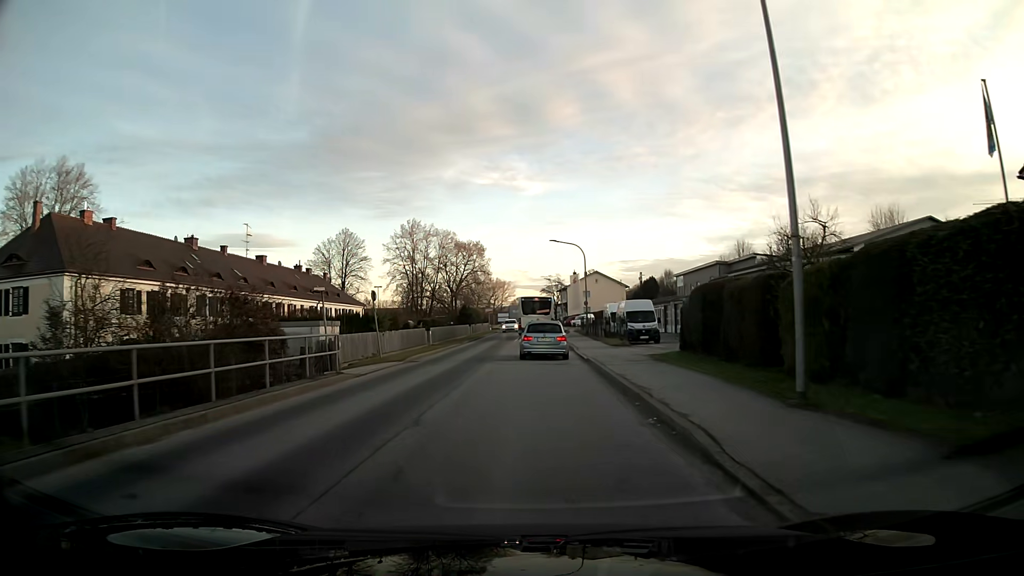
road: unclassified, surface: asphalt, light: Day
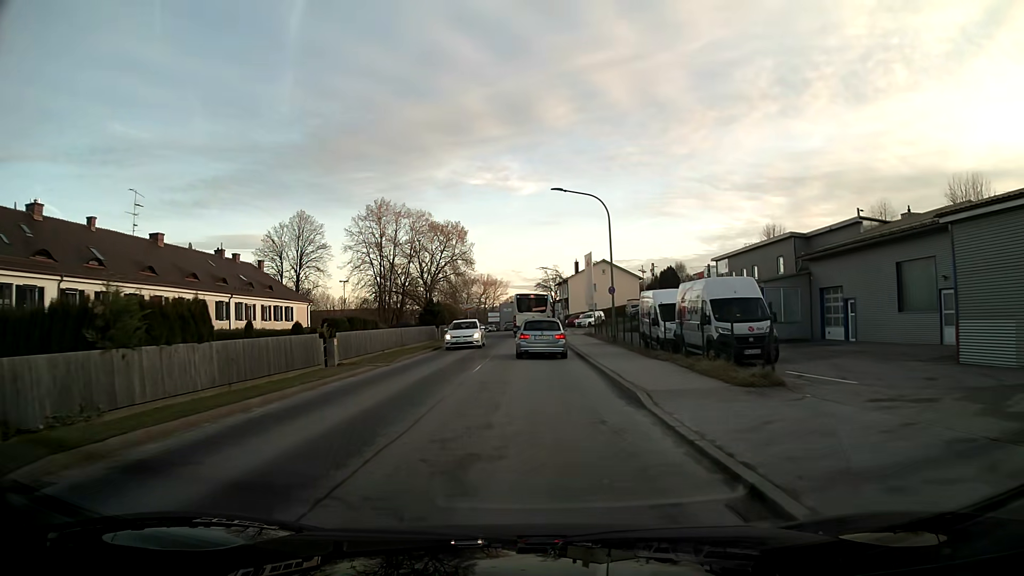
(+0.1, +20.7) m; +1°
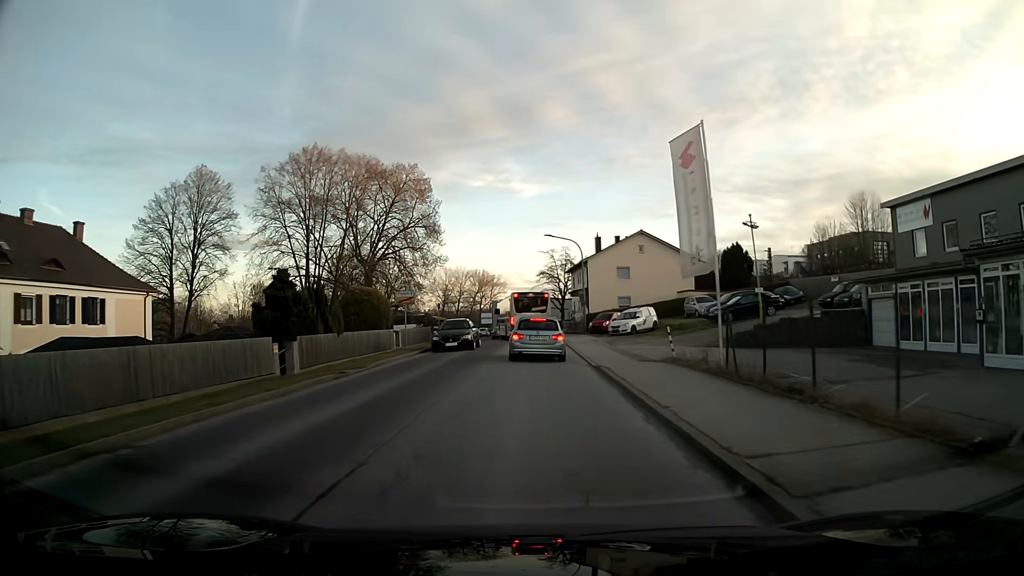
(0.0, +32.2) m; 0°
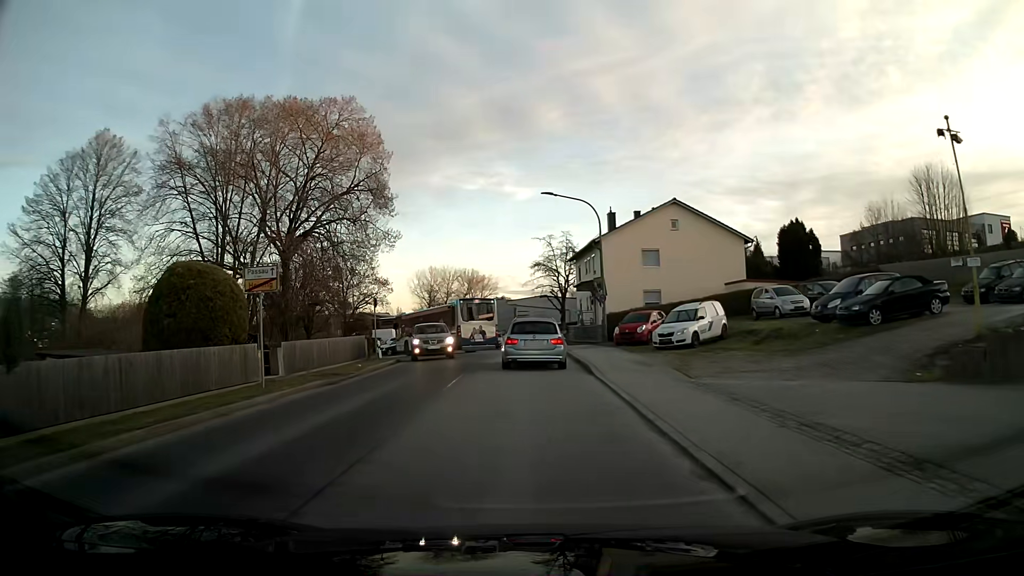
(+0.1, +17.4) m; +1°
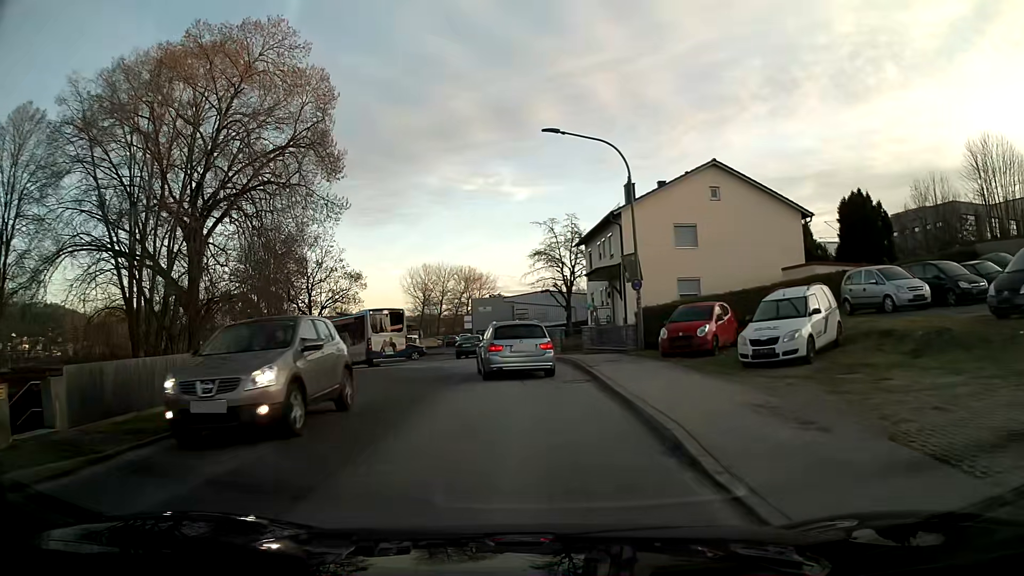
(0.0, +10.6) m; 0°
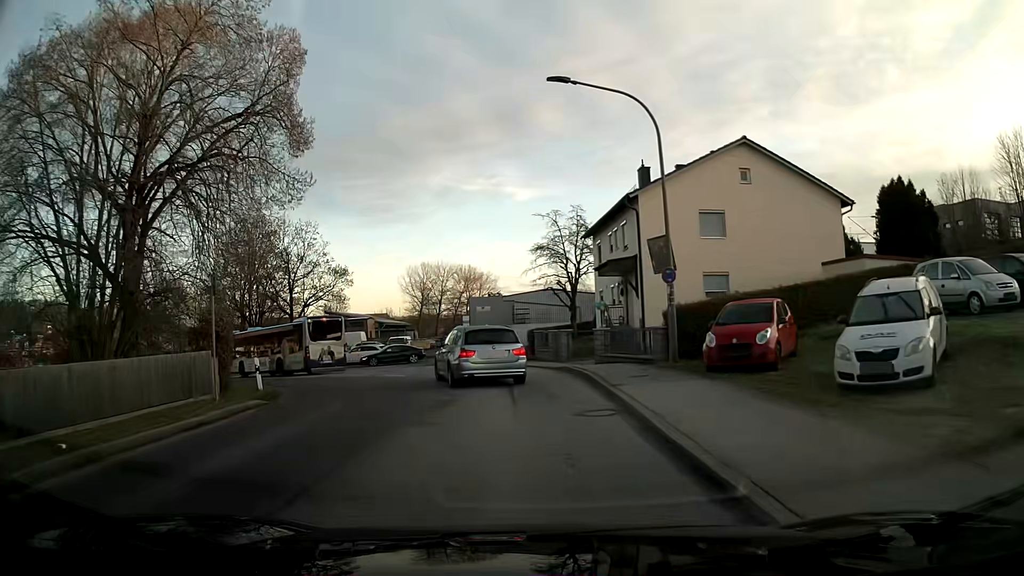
(0.0, +4.9) m; 0°
(0, +10) (-2, +20) (-7, +29) (-13, +36) (-21, +43) (-27, +50) (-32, +59) (-35, +68) (-34, +78) (-32, +88) m
